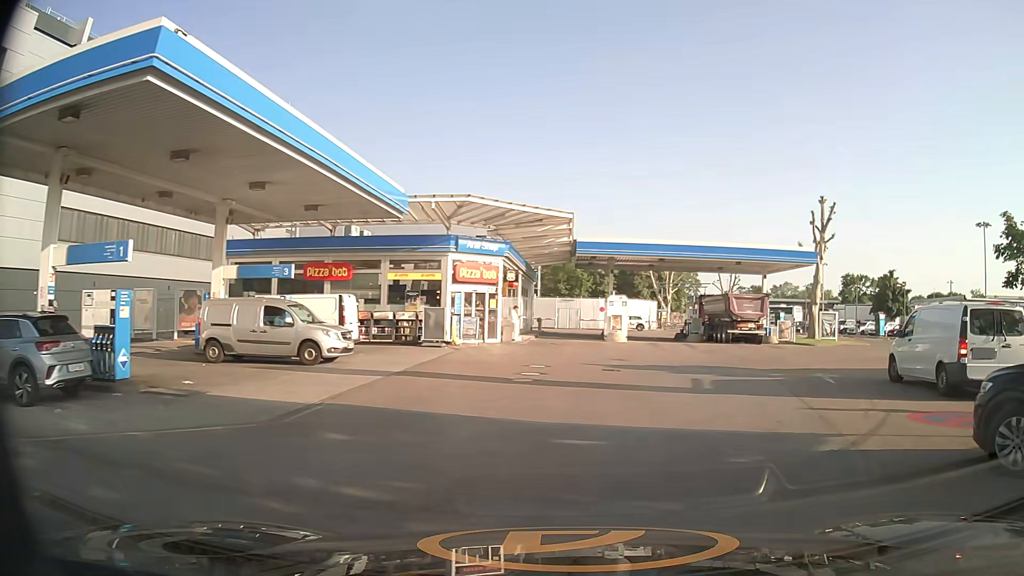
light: Day
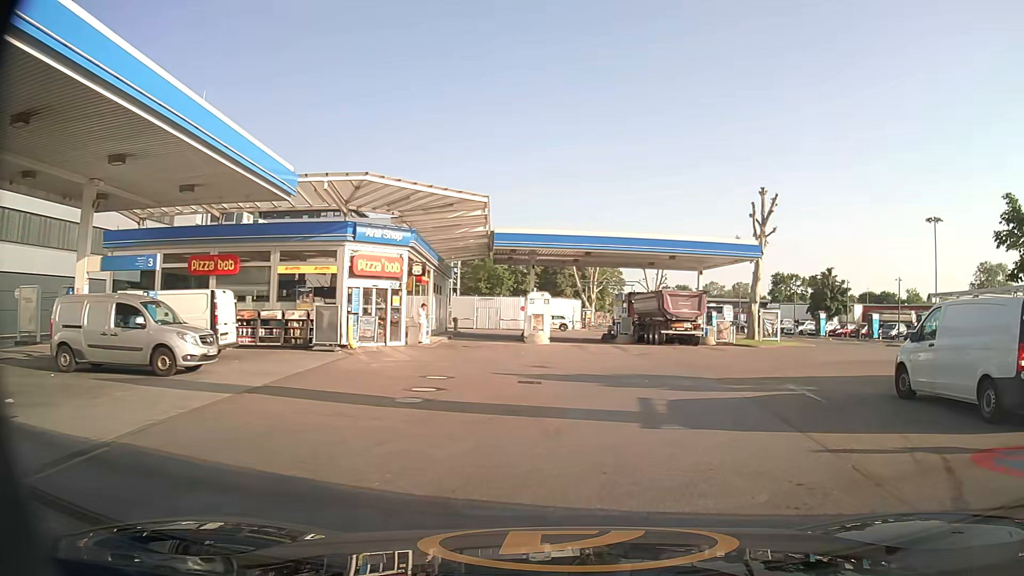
(+0.2, +3.7) m; +7°
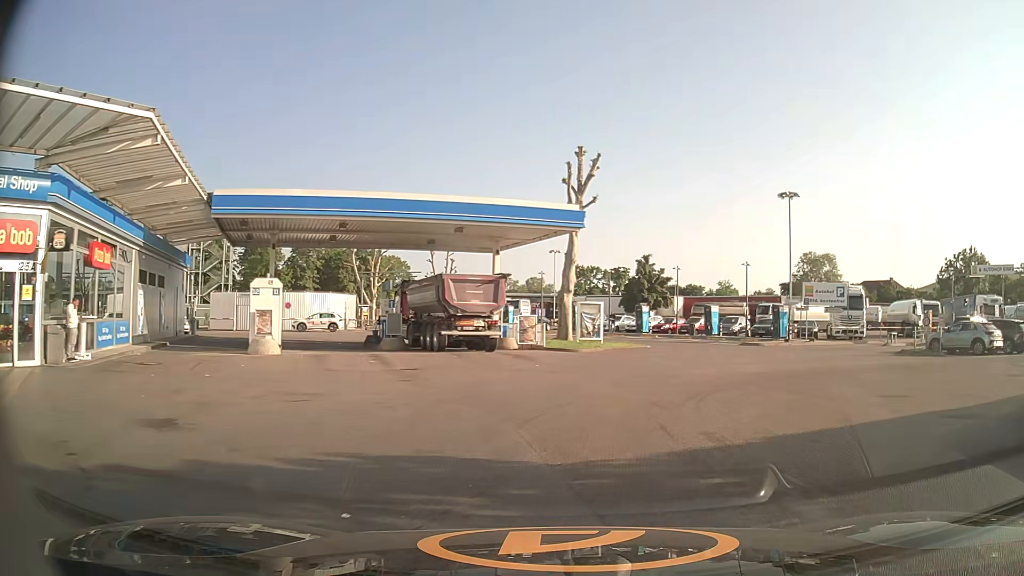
(+1.5, +10.7) m; +17°
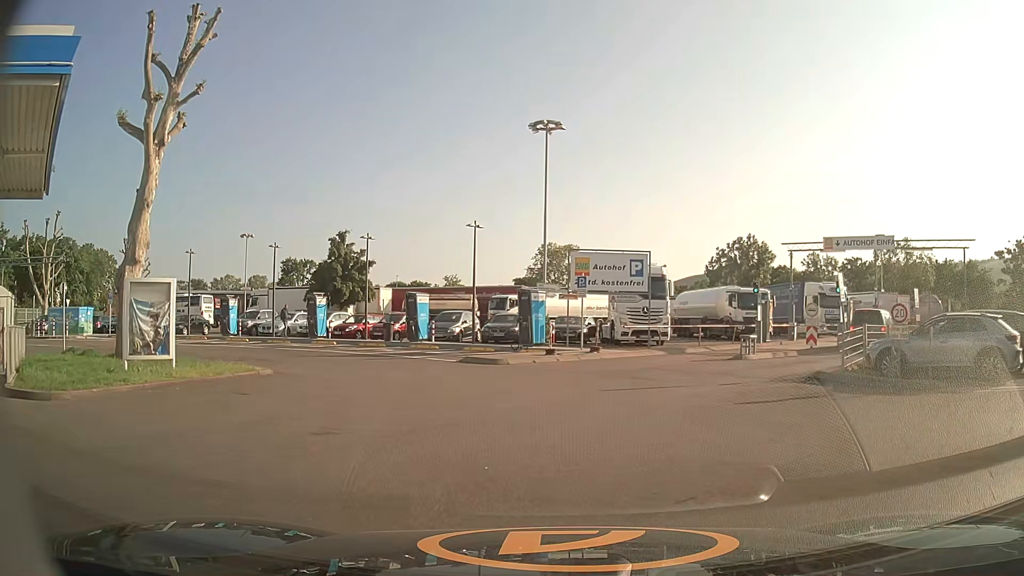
(+4.4, +17.8) m; +23°
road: service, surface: asphalt
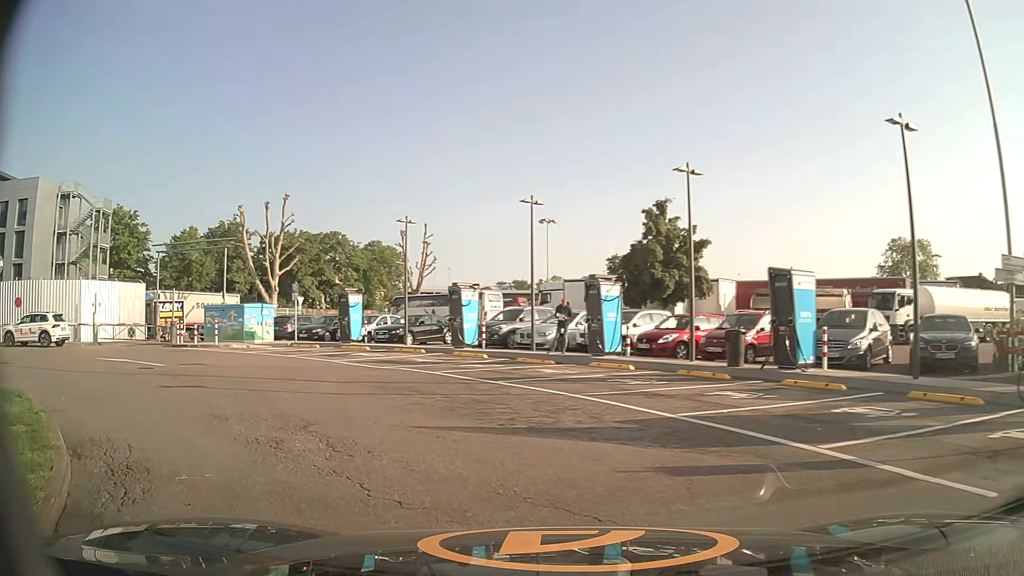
(-3.1, +15.4) m; -29°
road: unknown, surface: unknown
